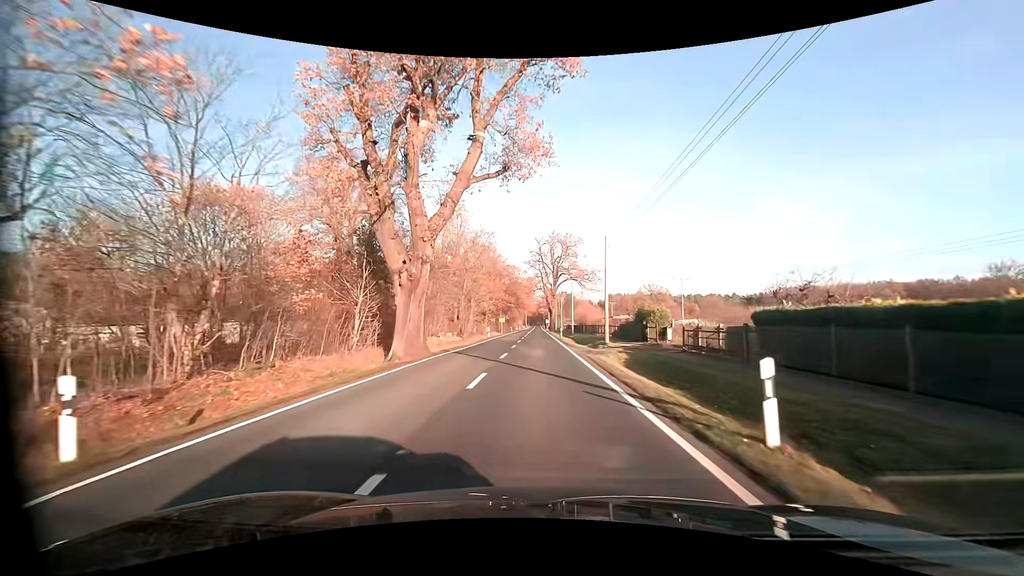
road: primary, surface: asphalt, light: Day
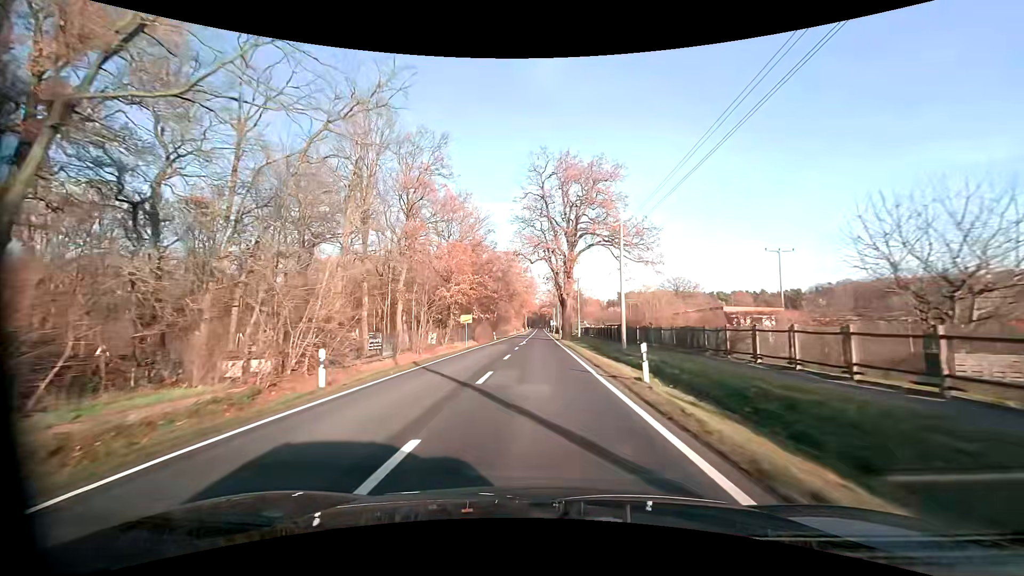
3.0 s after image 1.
(+0.1, +44.0) m; 0°
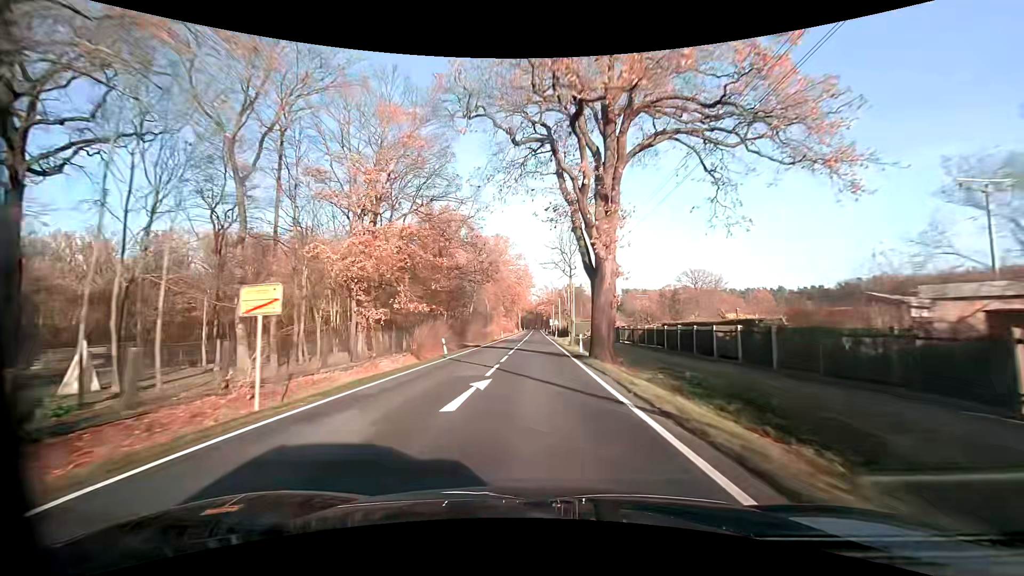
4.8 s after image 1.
(+0.1, +31.6) m; +1°
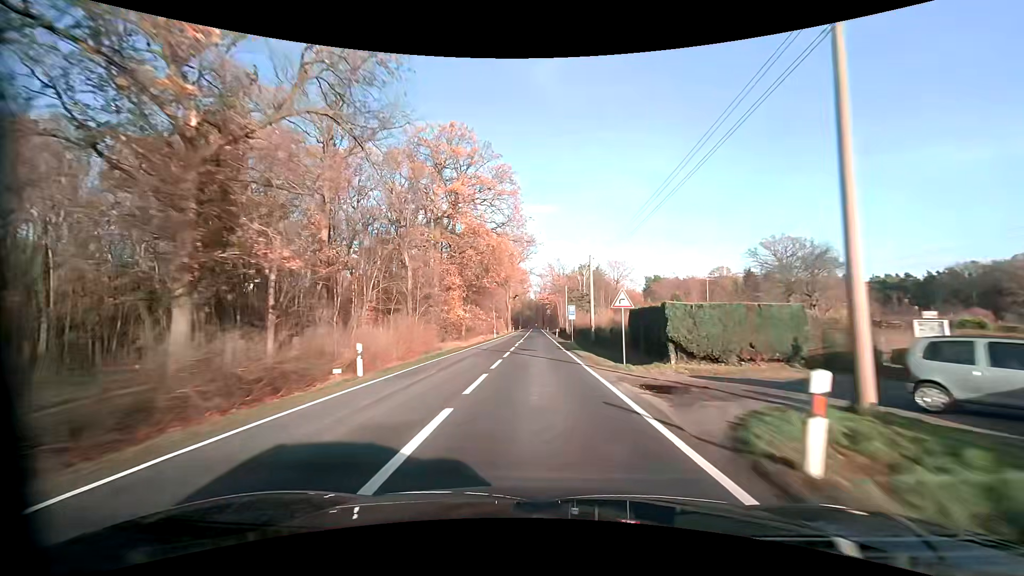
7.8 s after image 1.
(-0.2, +65.4) m; 0°
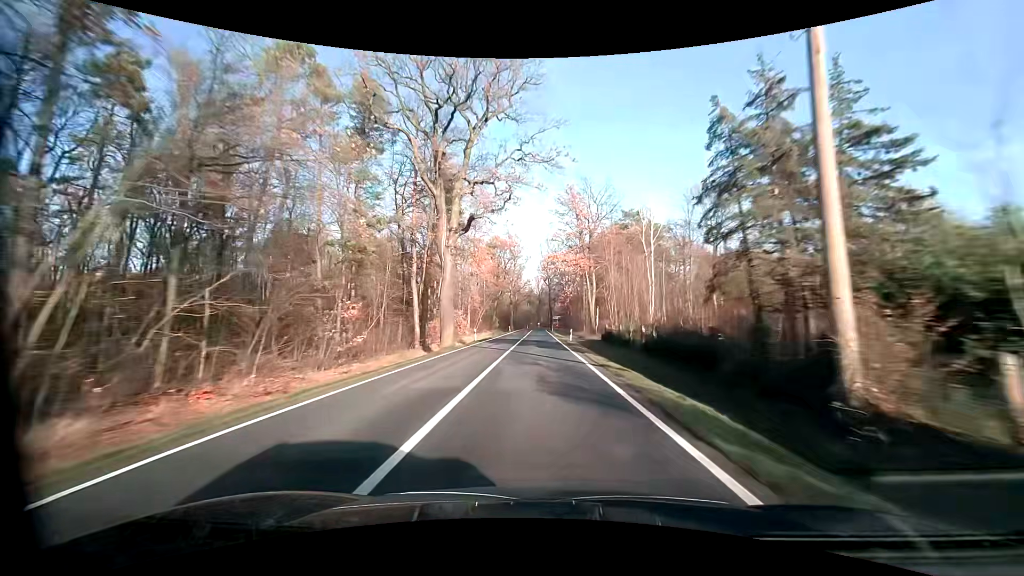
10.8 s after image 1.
(-0.4, +74.1) m; 0°
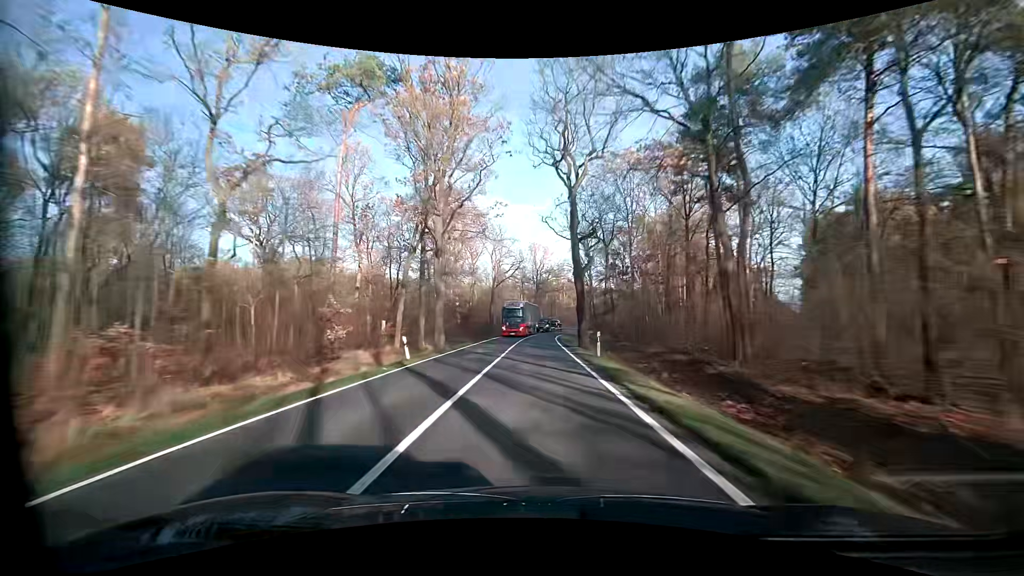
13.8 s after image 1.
(+0.3, +74.5) m; 0°
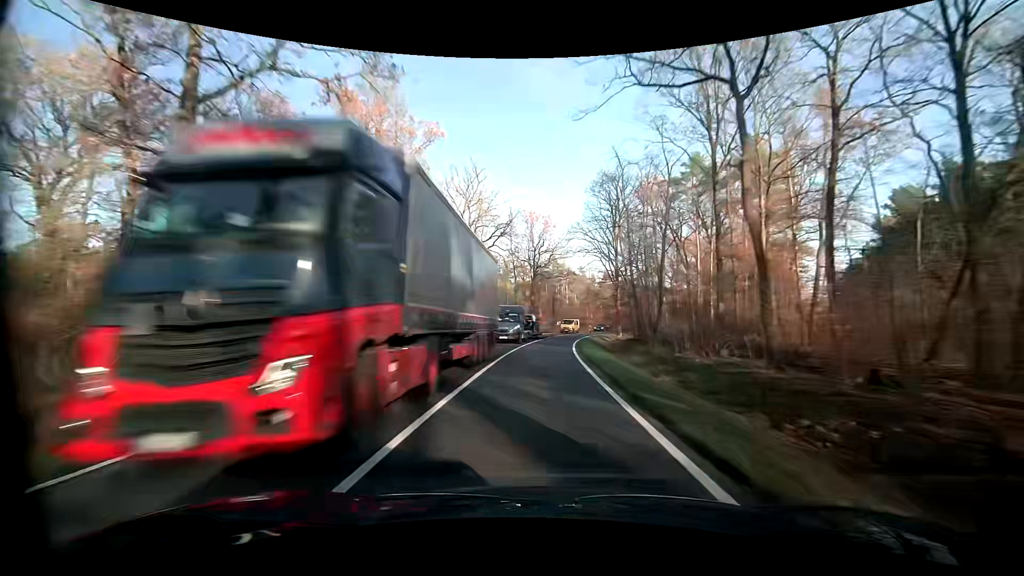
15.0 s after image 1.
(0.0, +29.4) m; 0°
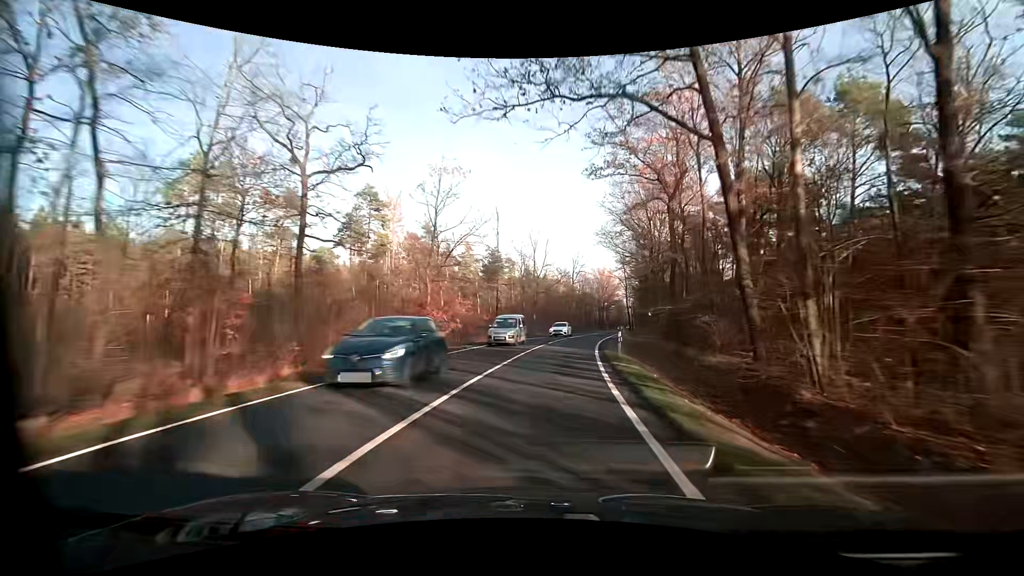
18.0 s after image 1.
(+7.9, +70.3) m; +17°
(0, +10) (+1, +20) (+2, +30) (+4, +40) (+5, +50) (+7, +59) (+9, +69) (+11, +79) (+13, +89) (+15, +99) m
